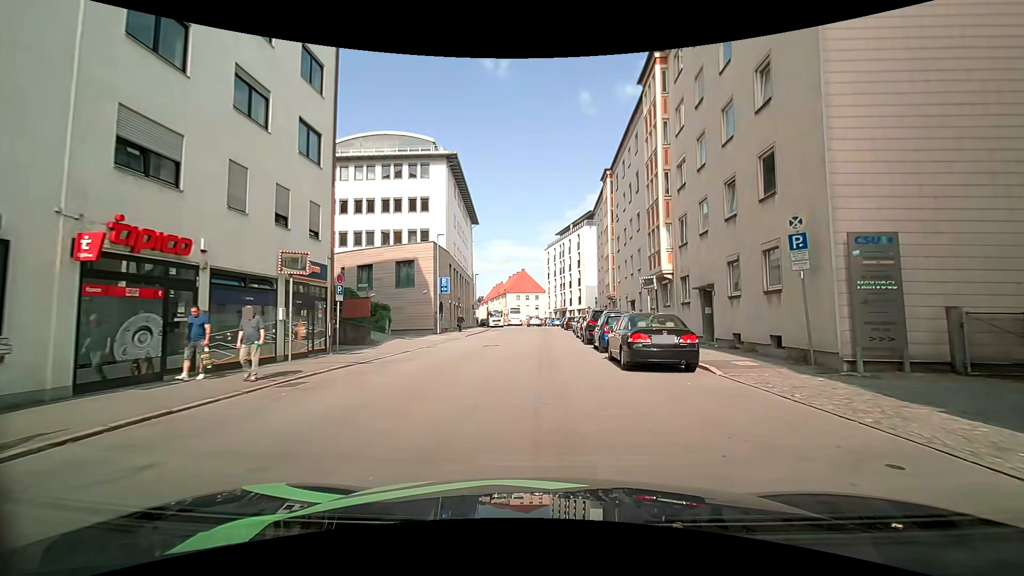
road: tertiary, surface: asphalt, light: Day
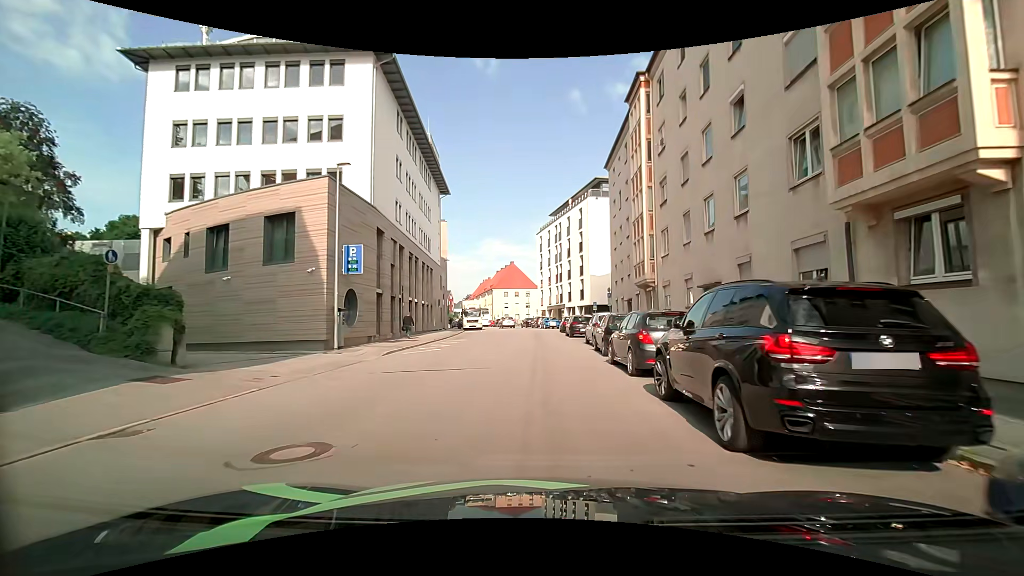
(-0.2, +18.8) m; -1°
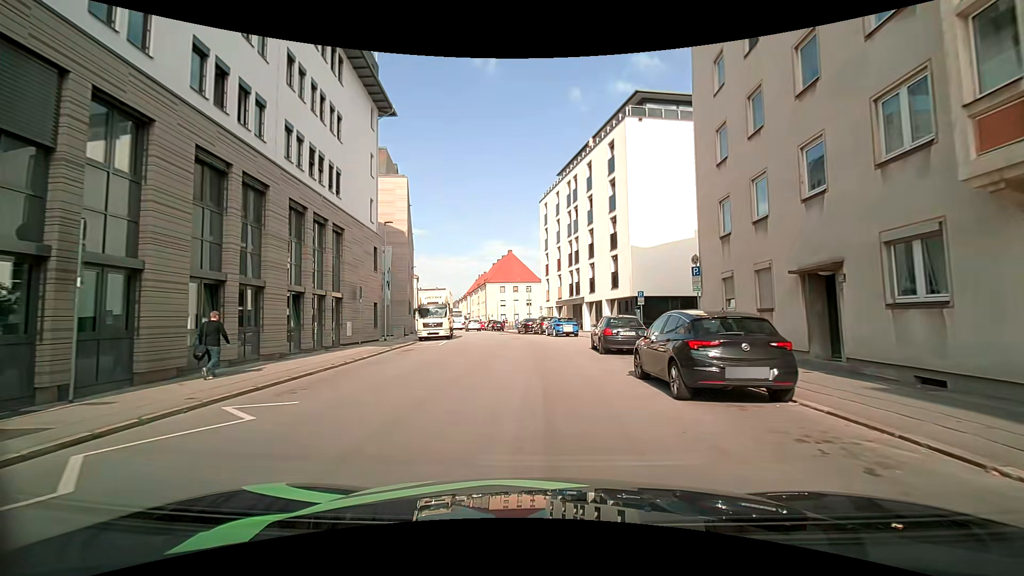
(-0.1, +23.8) m; 0°
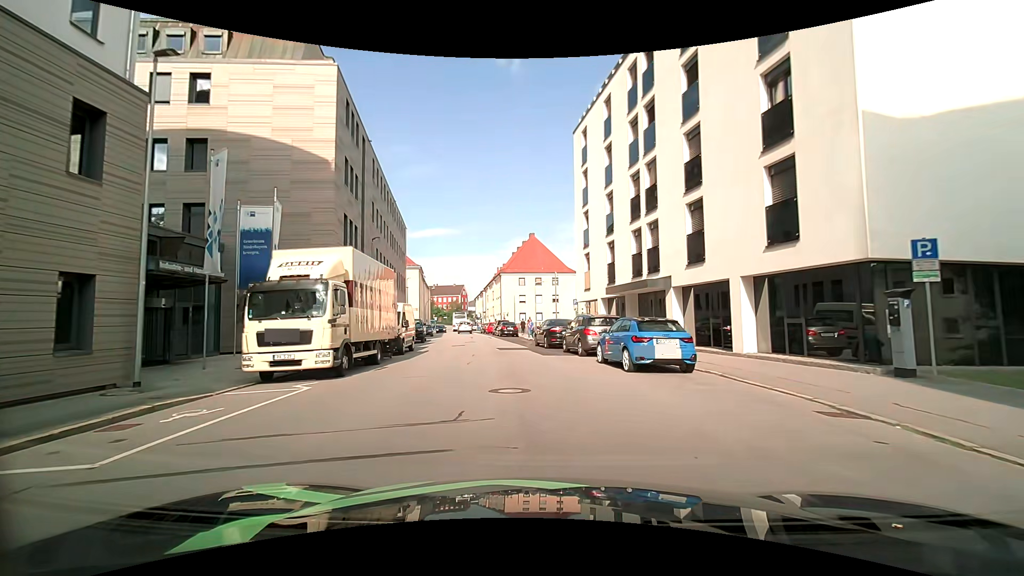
(-0.3, +22.6) m; -4°
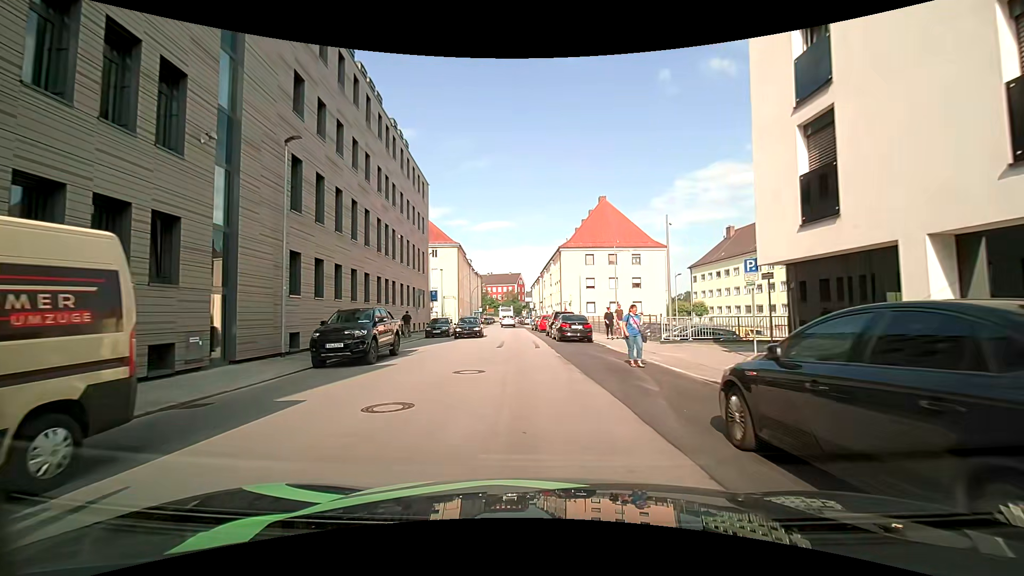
(-0.9, +22.0) m; -6°
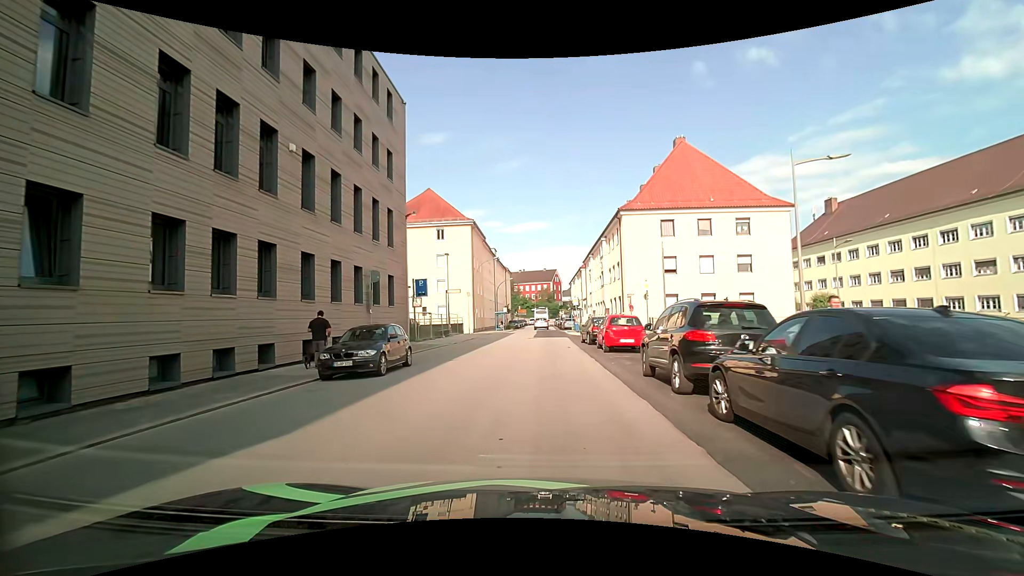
(-1.1, +21.8) m; -6°
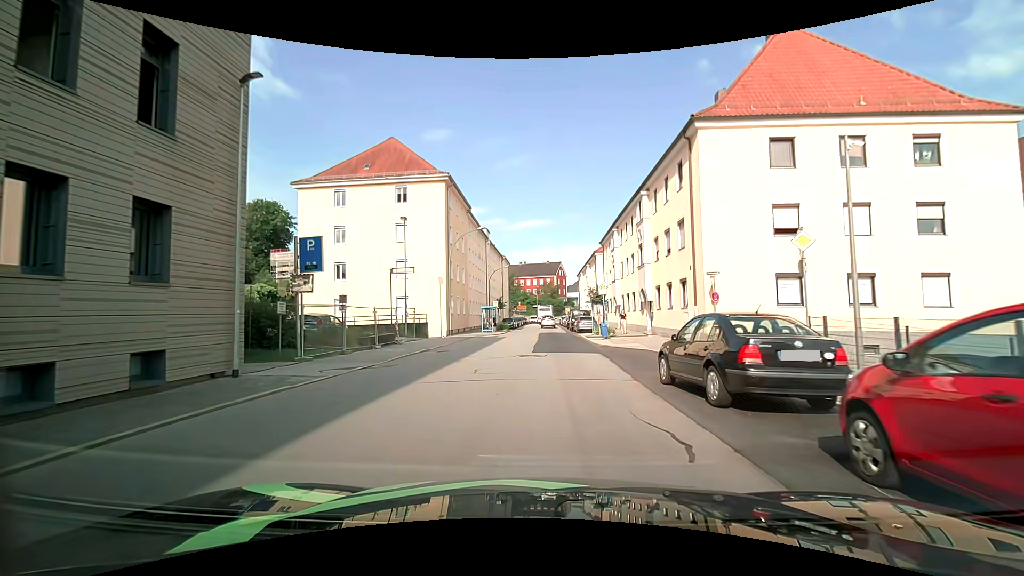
(+0.3, +18.2) m; 0°
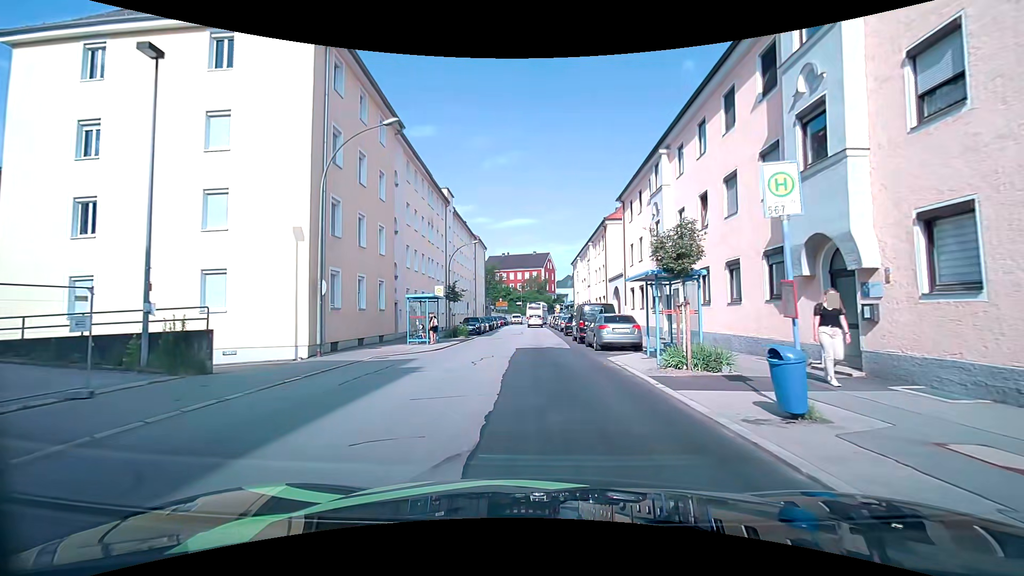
(+0.6, +22.2) m; +2°
